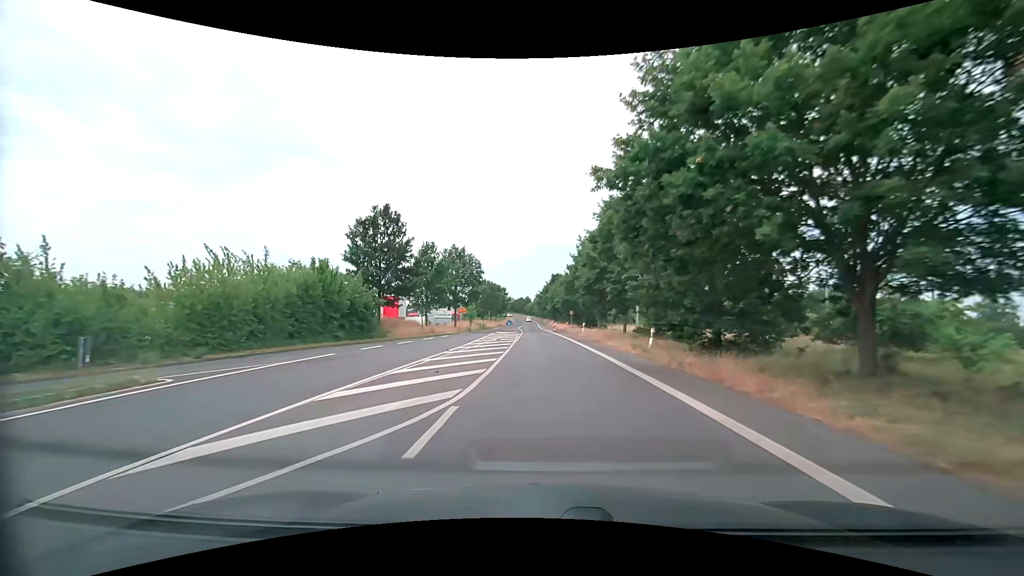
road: tertiary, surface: asphalt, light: Day
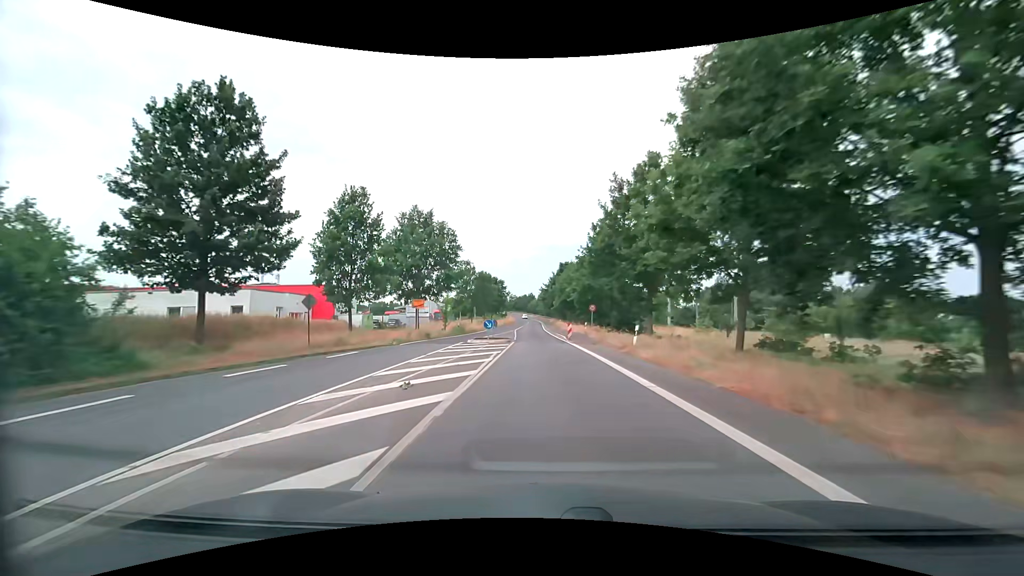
(0.0, +23.7) m; 0°
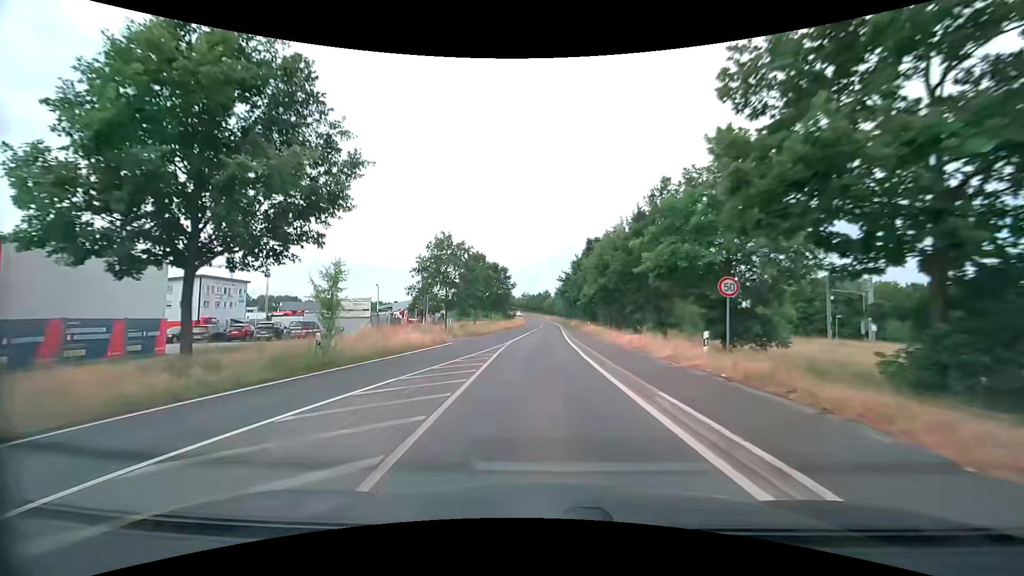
(-0.4, +31.9) m; -2°
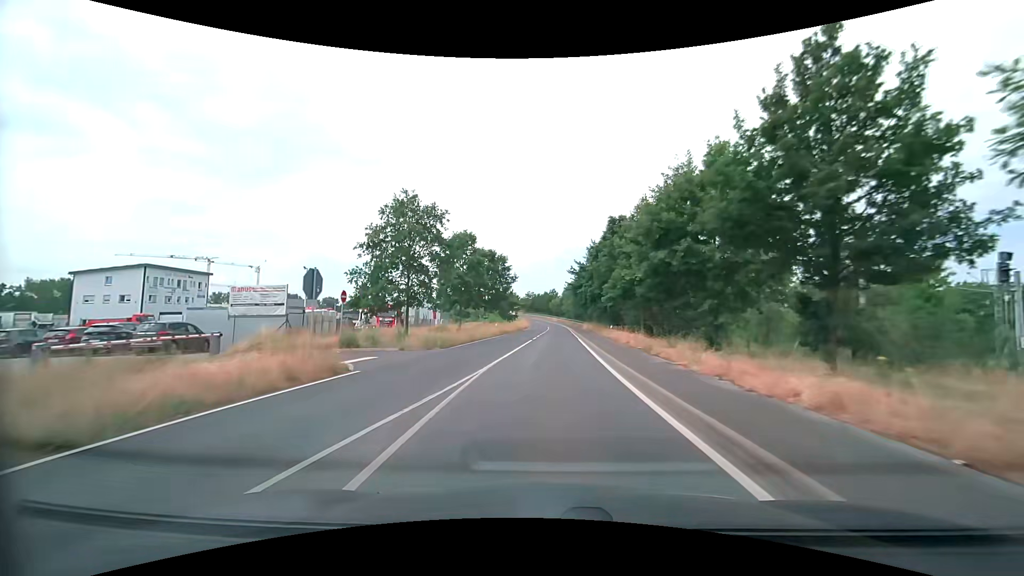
(-0.3, +16.0) m; -1°
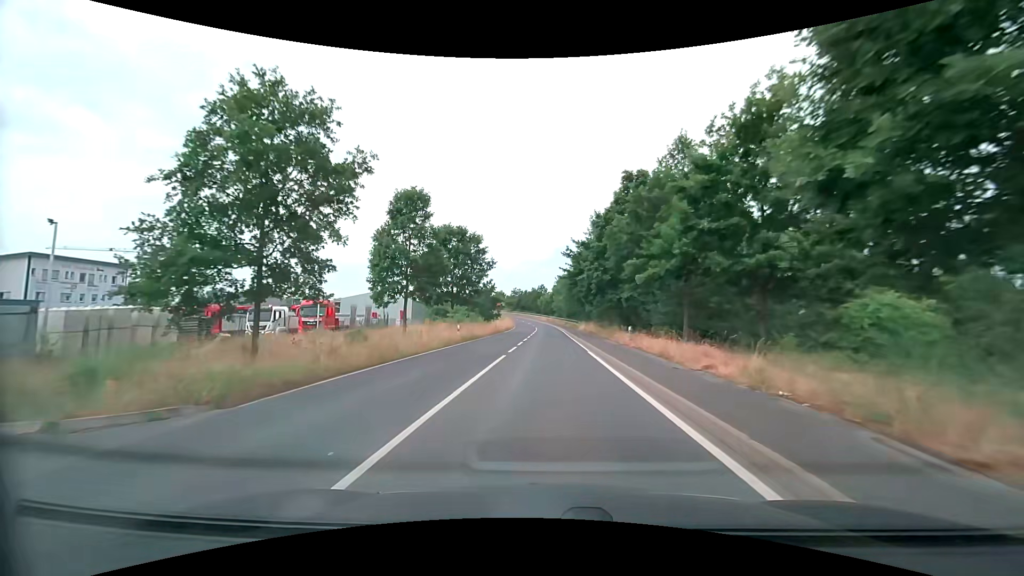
(+0.2, +16.2) m; +1°
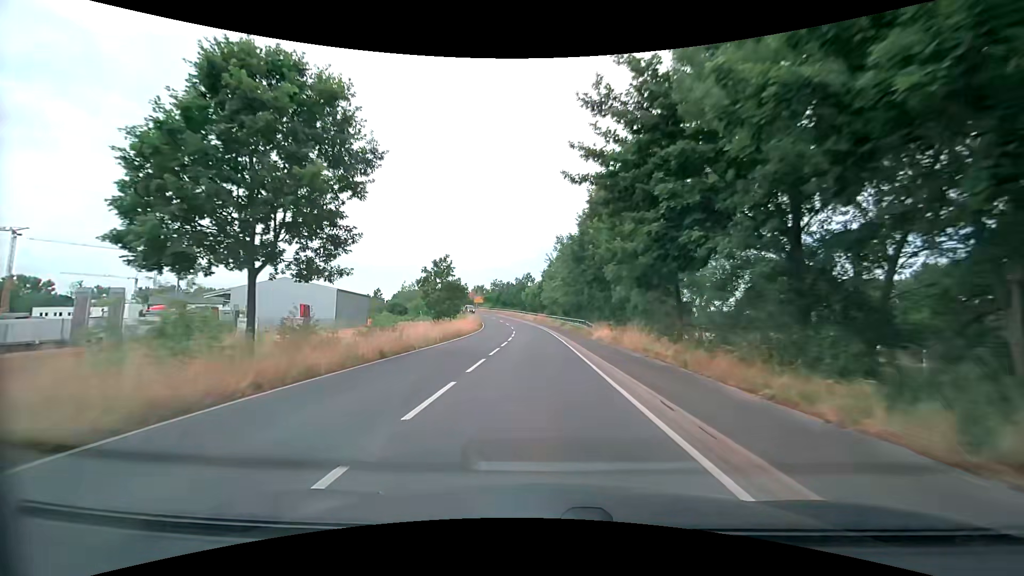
(+0.5, +32.9) m; +1°
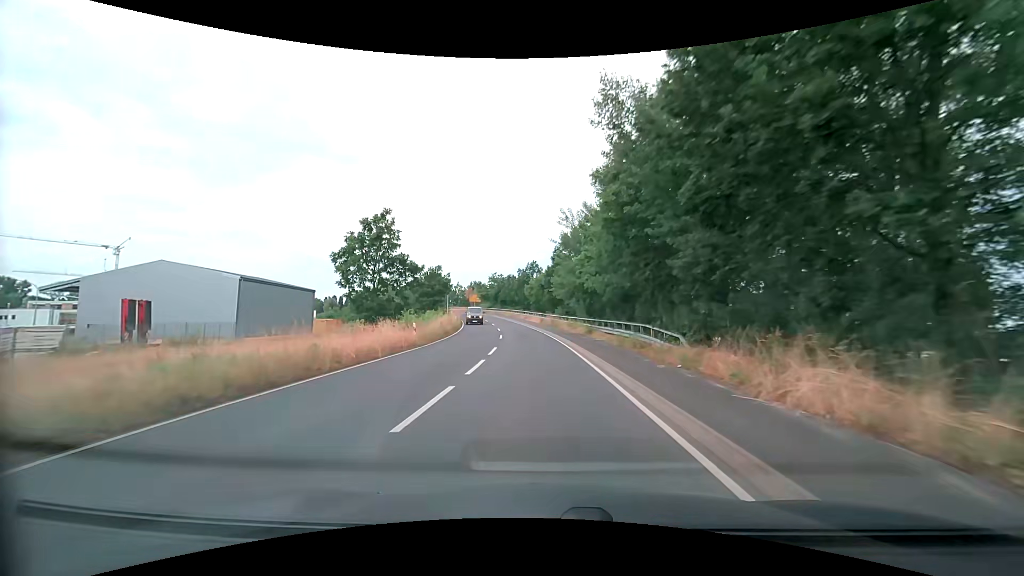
(+0.1, +25.3) m; 0°
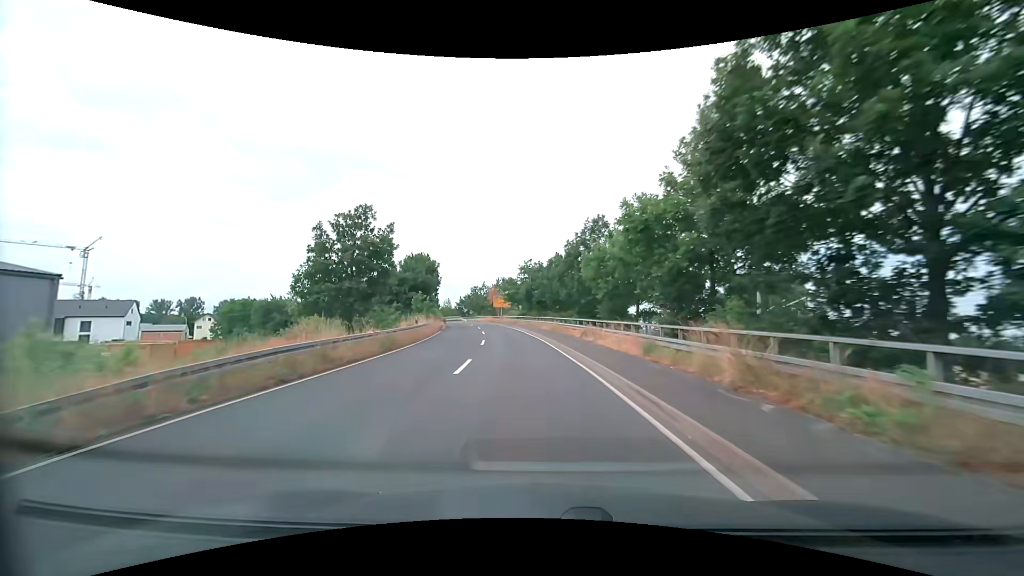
(-1.8, +42.8) m; -6°
(0, +10) (-1, +20) (-2, +30) (-3, +40) (-4, +50) (-6, +60) (-9, +69) (-11, +79) (-14, +88) (-17, +98) m
